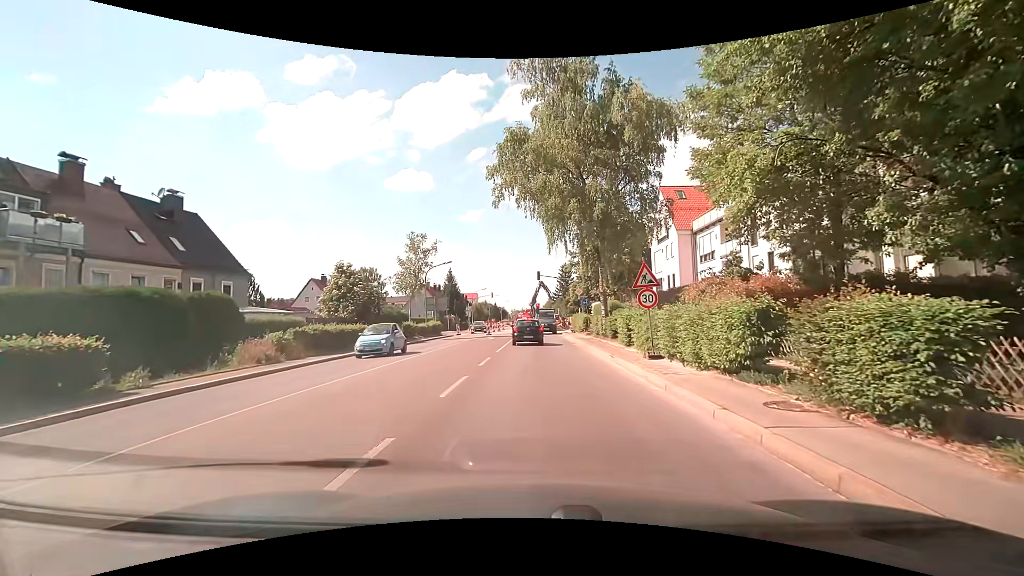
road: secondary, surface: asphalt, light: Day
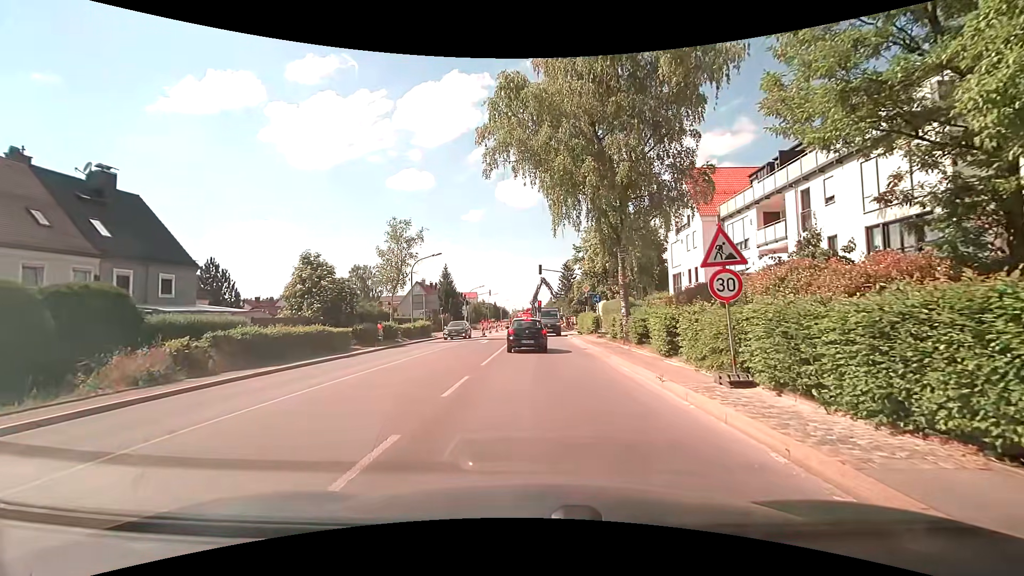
(0.0, +5.9) m; 0°
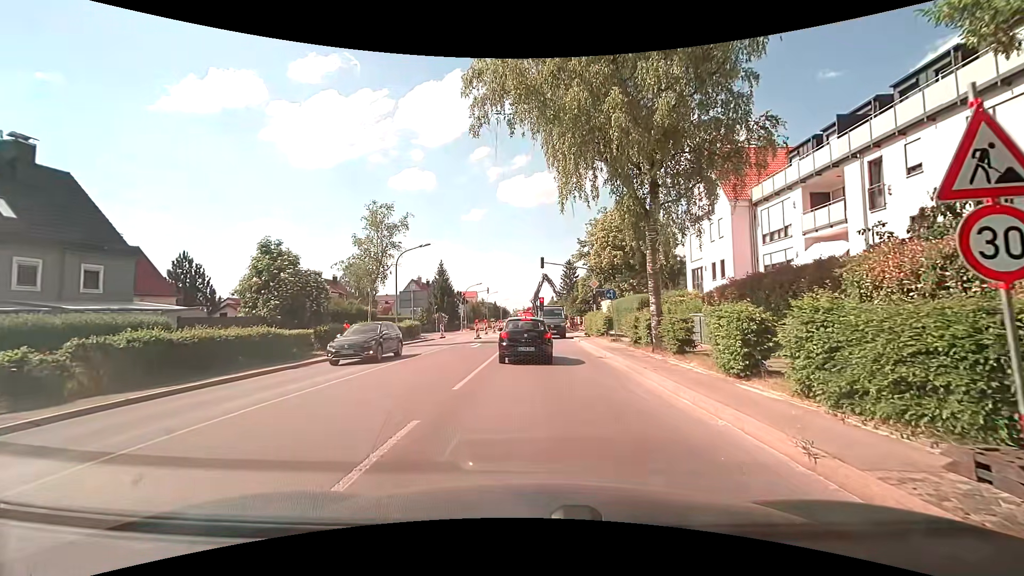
(0.0, +5.1) m; -1°
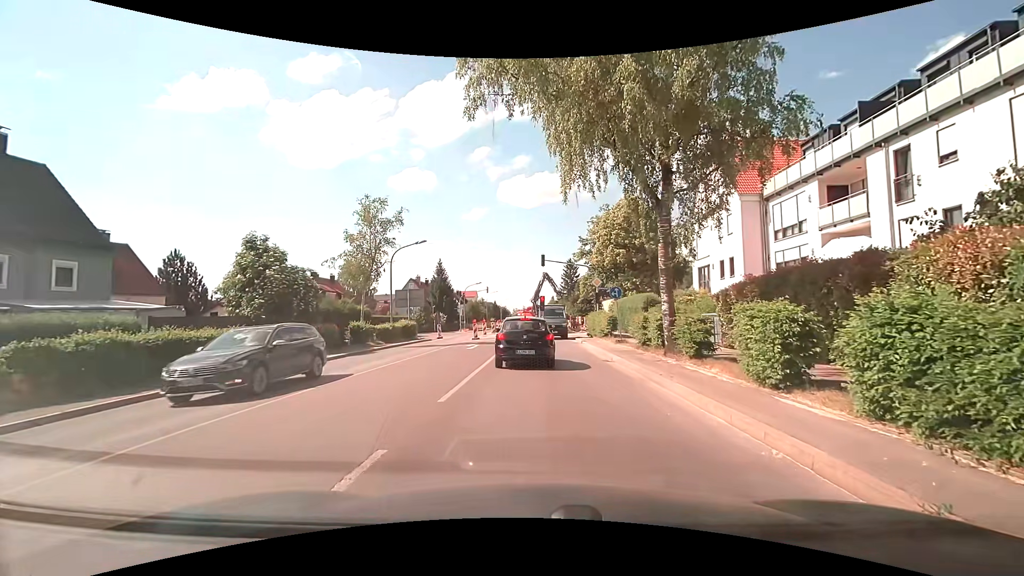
(0.0, +1.4) m; -1°
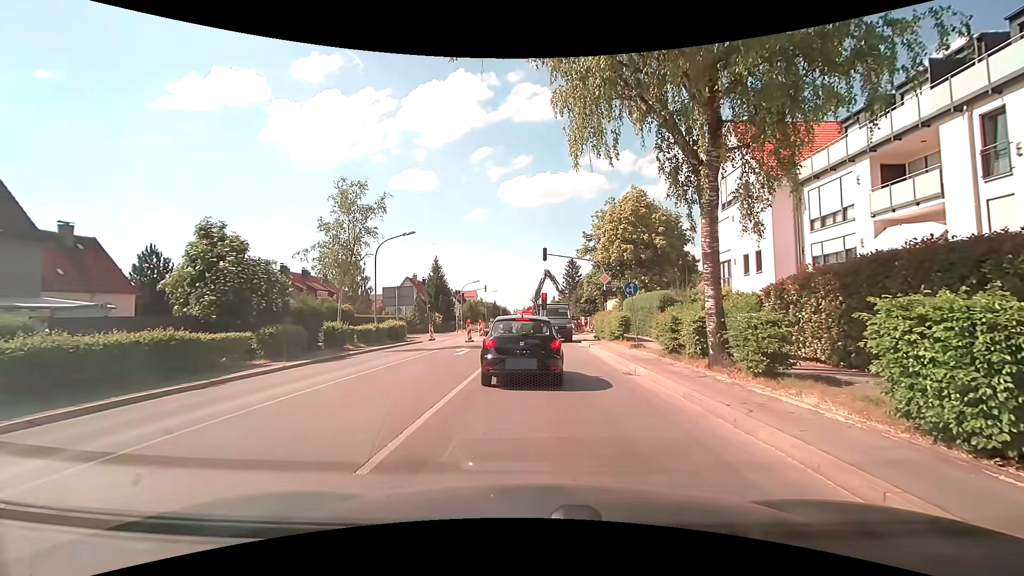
(+0.1, +3.5) m; +2°
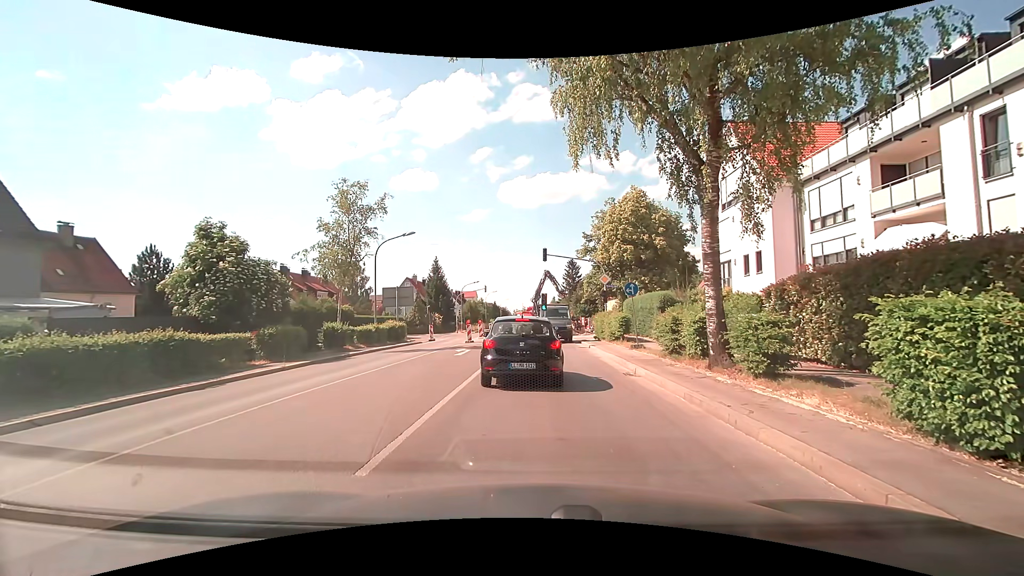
(0.0, +0.1) m; 0°
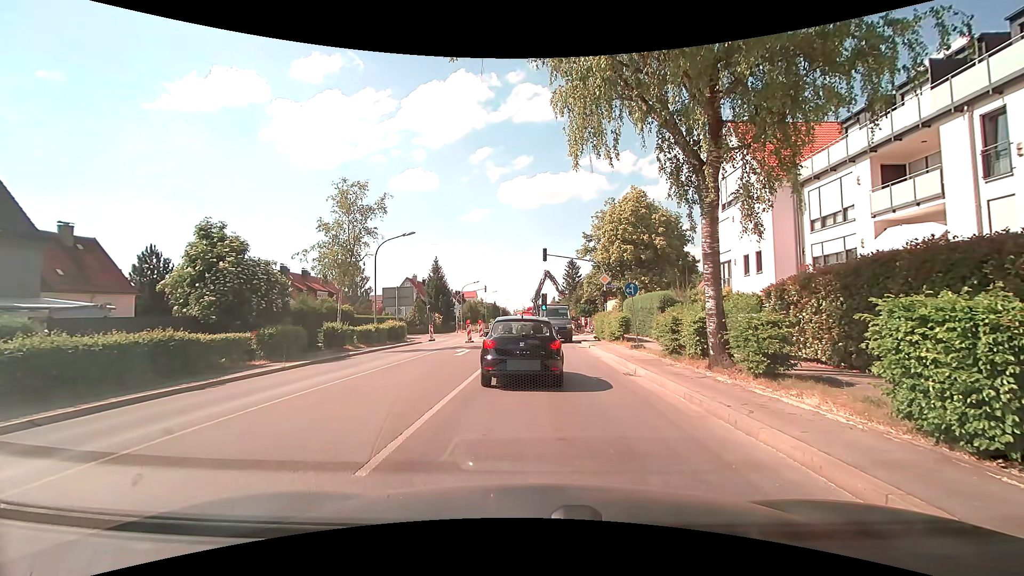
(0.0, 0.0) m; 0°
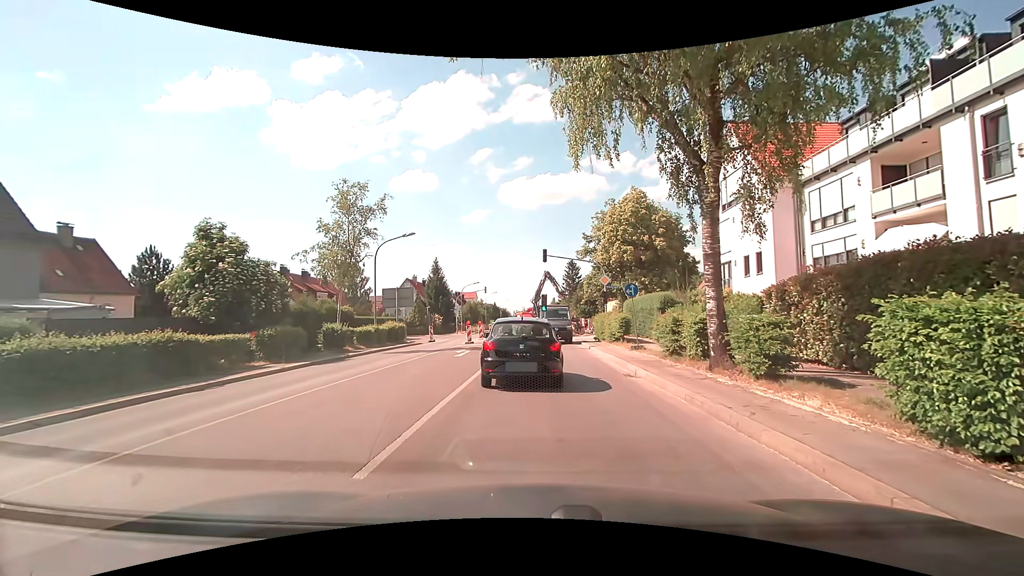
(0.0, 0.0) m; 0°
(0, +10) (-2, +20) (-6, +29) (-7, +39) (-8, +49) (-8, +59) (-6, +69) (-4, +79) (-2, +88) (-1, +98) m
